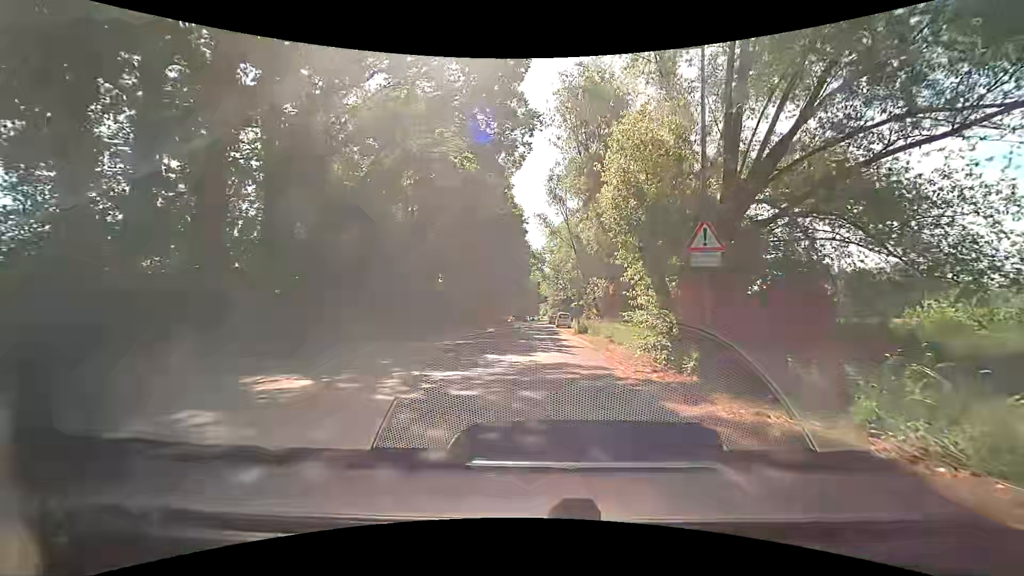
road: tertiary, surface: asphalt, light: Day
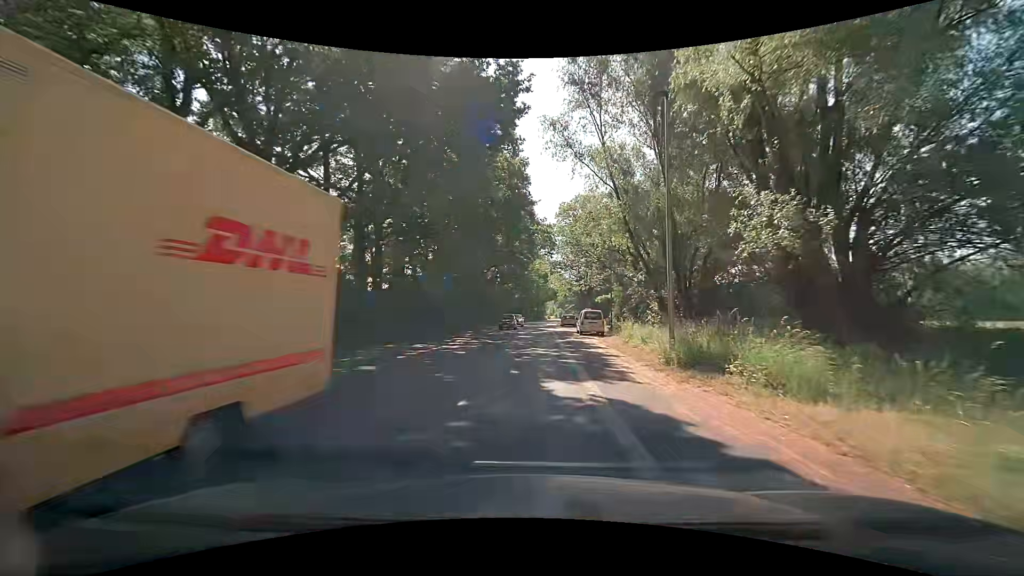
(-0.6, +25.4) m; -1°
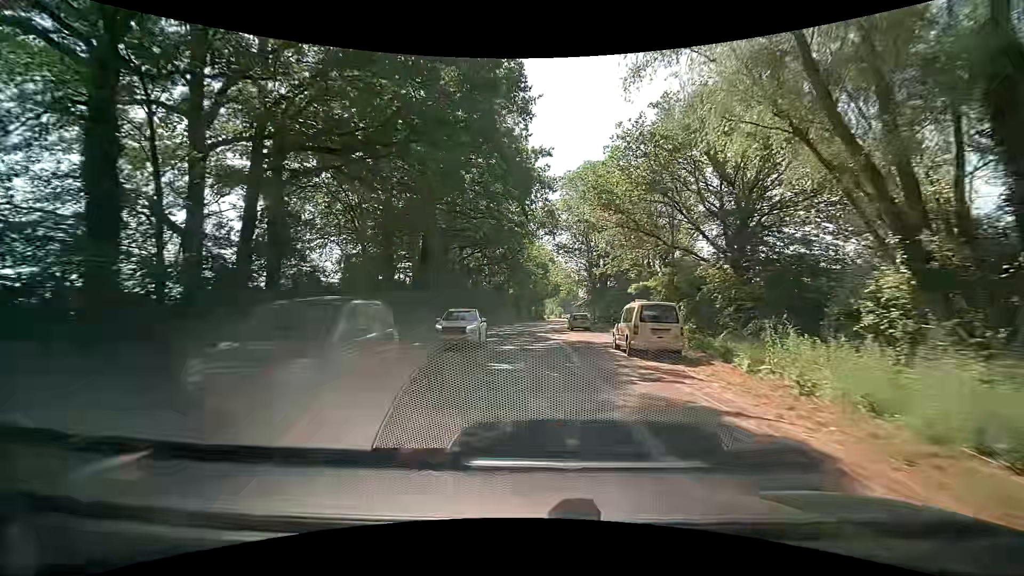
(-0.1, +19.9) m; -3°
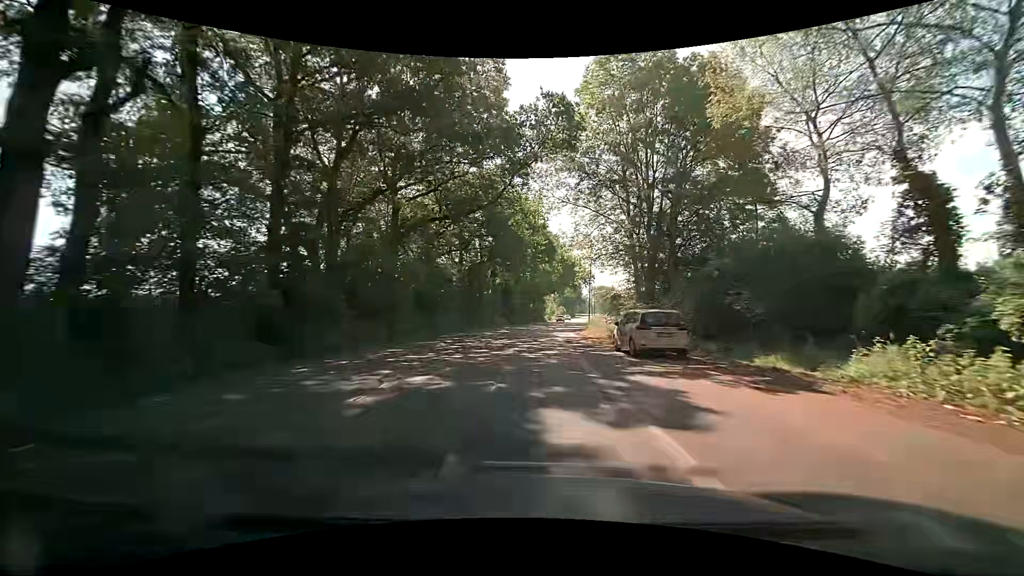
(+1.5, +31.2) m; +3°
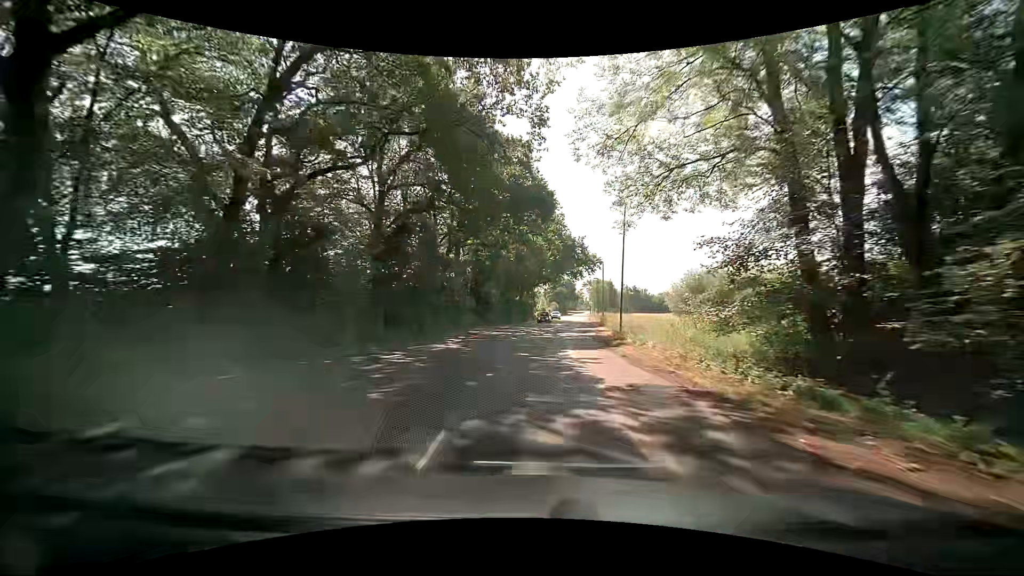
(0.0, +24.7) m; 0°
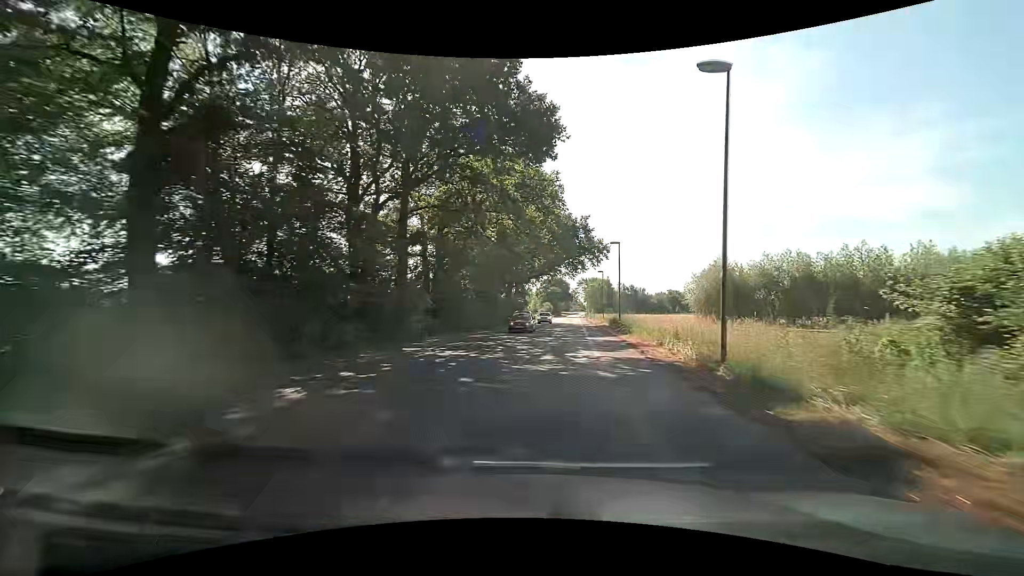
(+0.1, +16.2) m; +2°
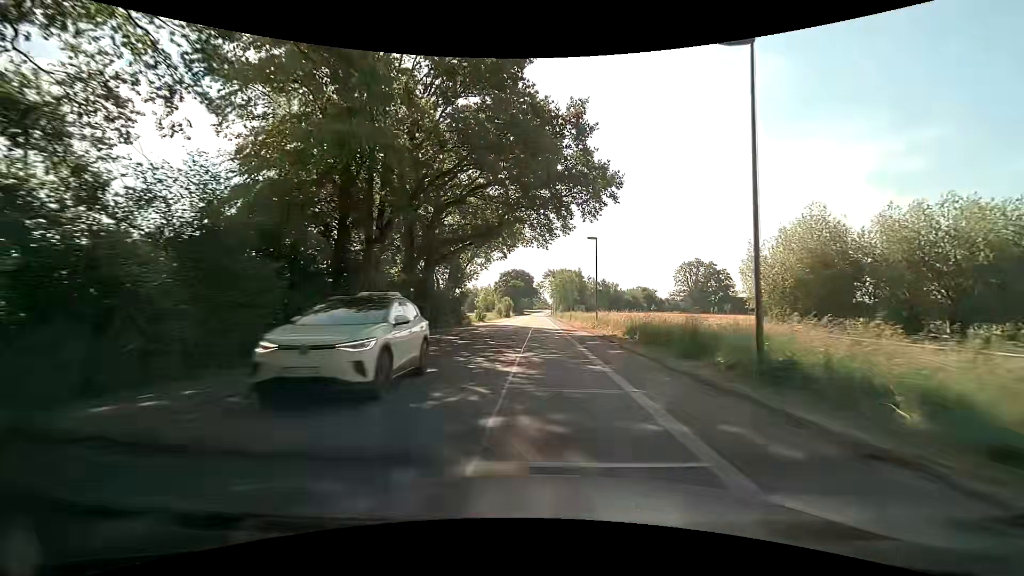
(+1.3, +31.4) m; +4°
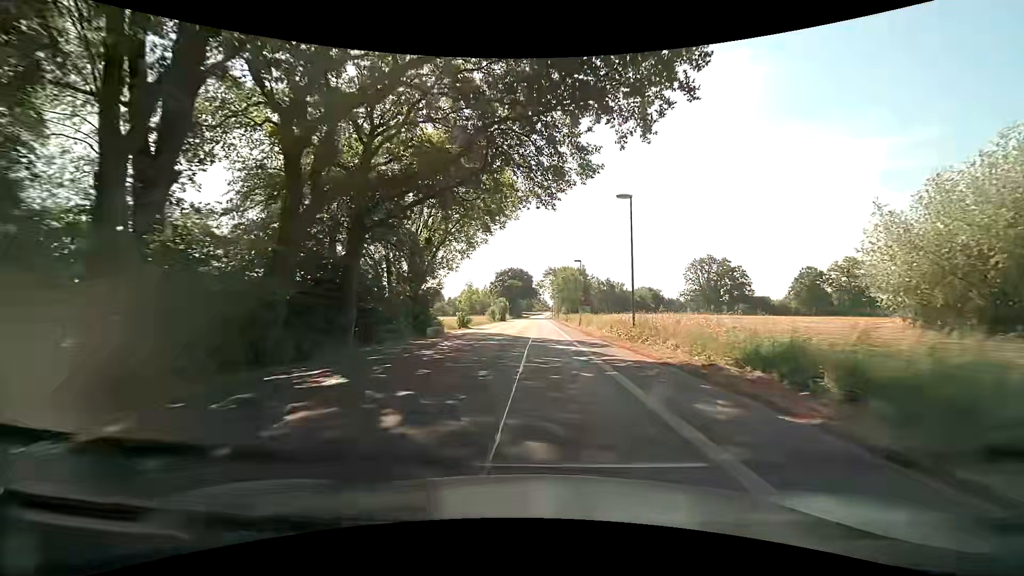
(0.0, +15.3) m; 0°
(0, +10) (0, +20) (0, +30) (0, +40) (0, +50) (0, +60) (0, +70) (0, +80) (0, +90) (0, +100) m
